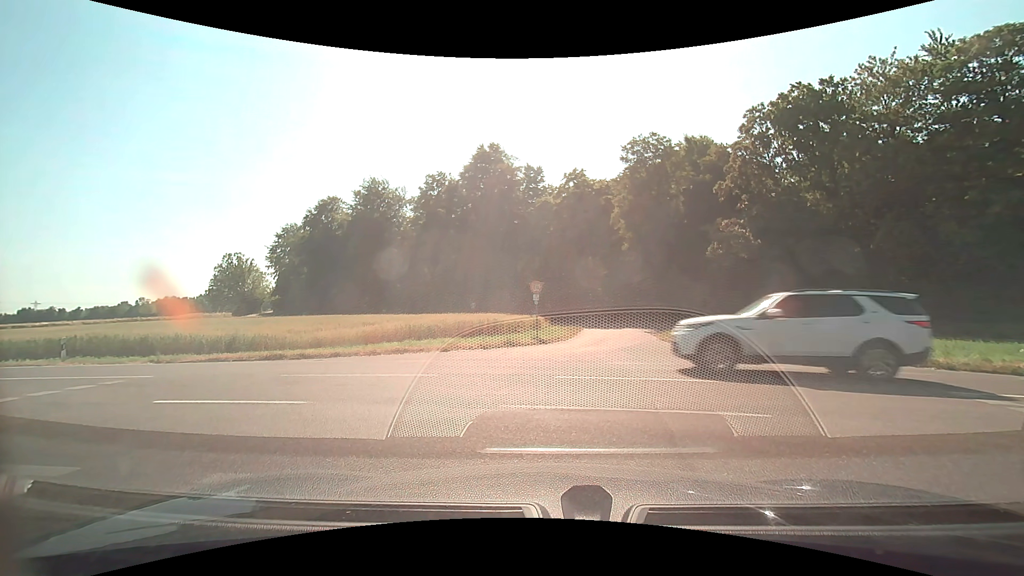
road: unclassified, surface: asphalt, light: Day
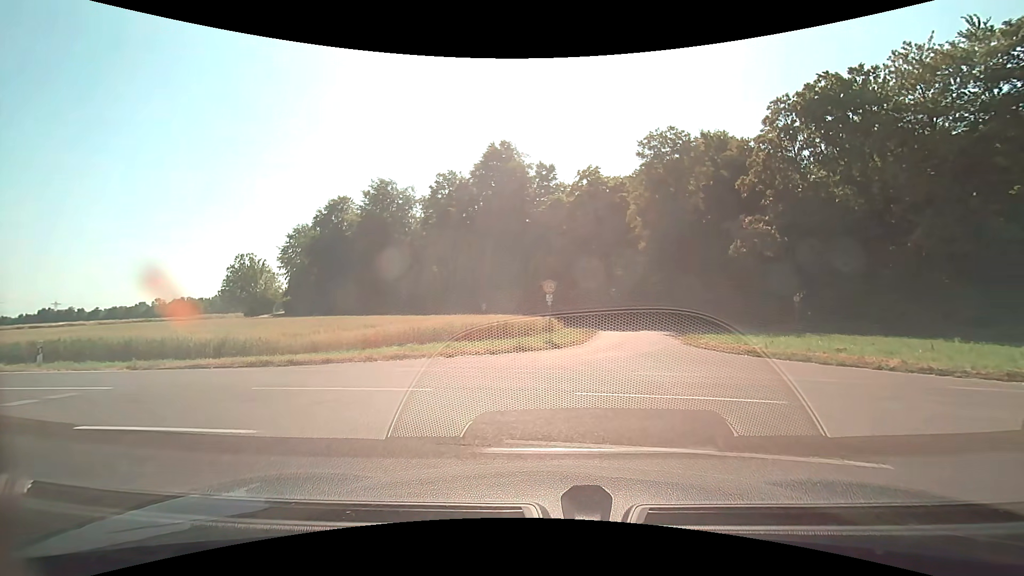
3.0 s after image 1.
(0.0, +1.8) m; -3°
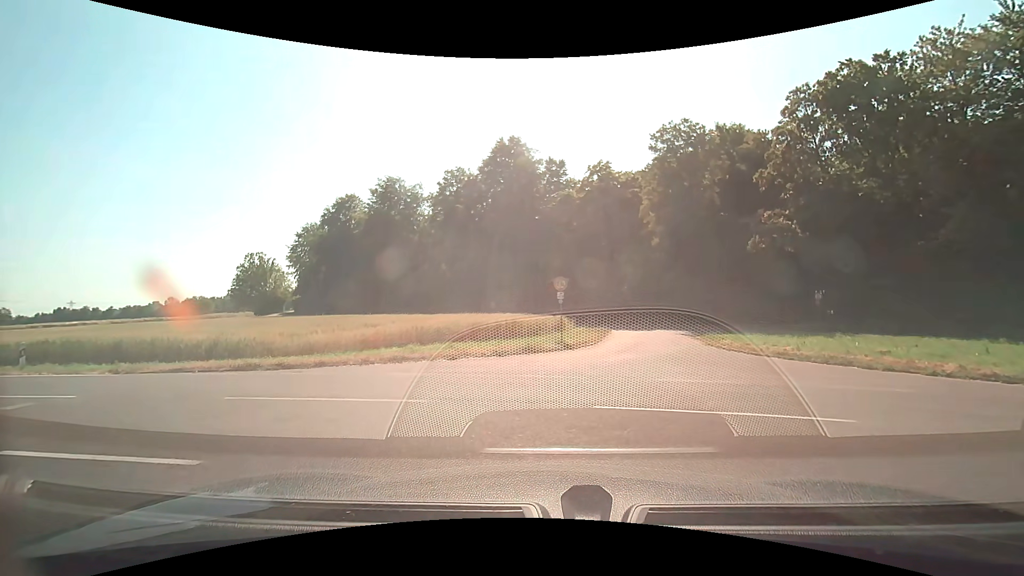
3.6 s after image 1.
(0.0, +1.3) m; -1°
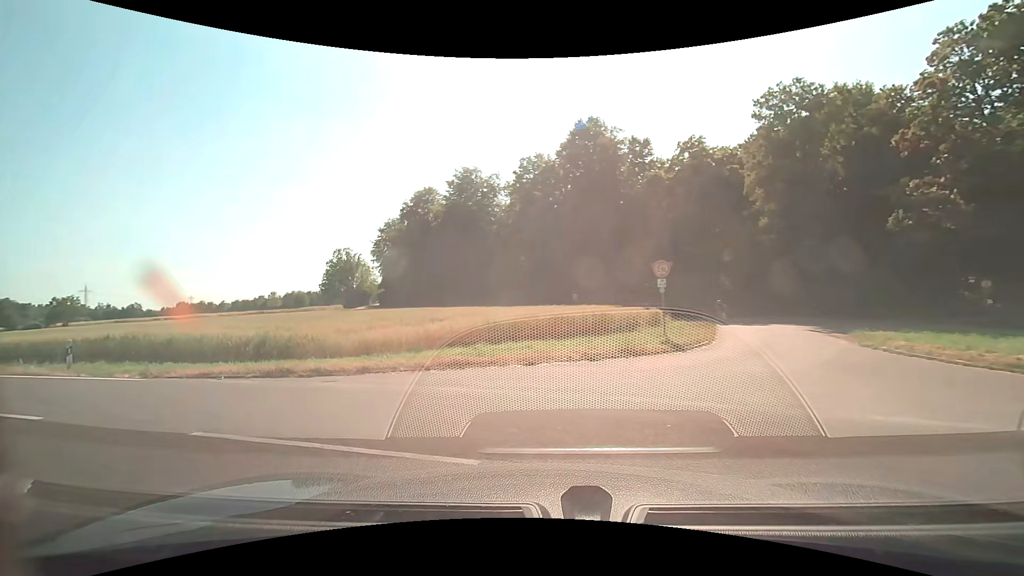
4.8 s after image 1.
(-0.2, +3.6) m; -9°
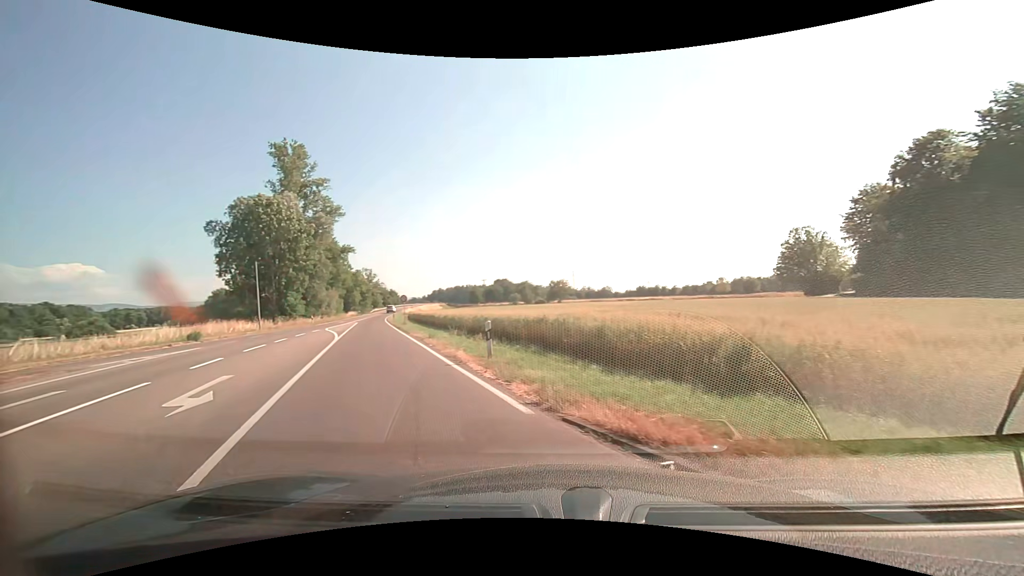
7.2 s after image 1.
(-3.6, +8.2) m; -49°
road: secondary
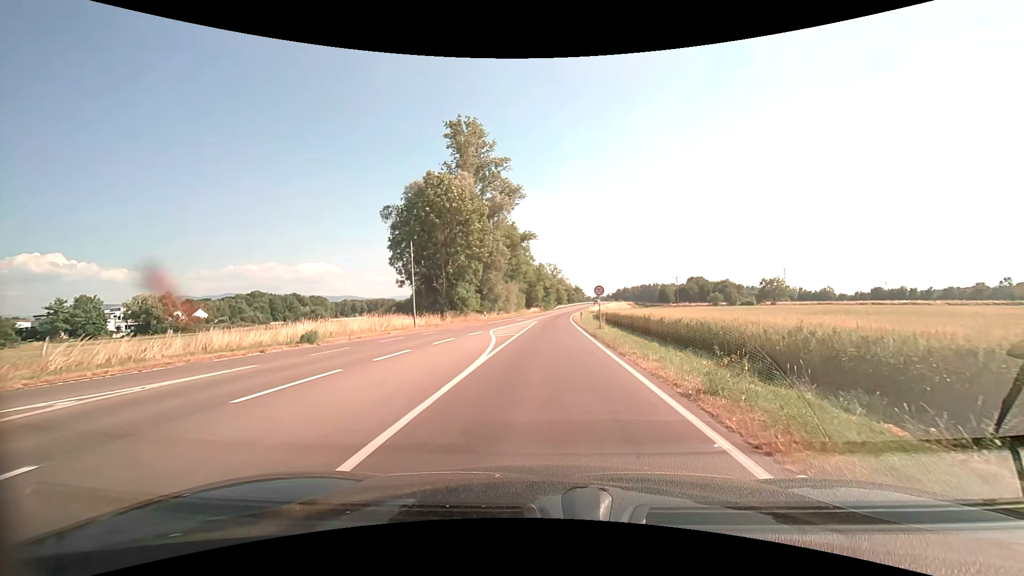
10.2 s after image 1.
(-3.8, +14.0) m; -20°
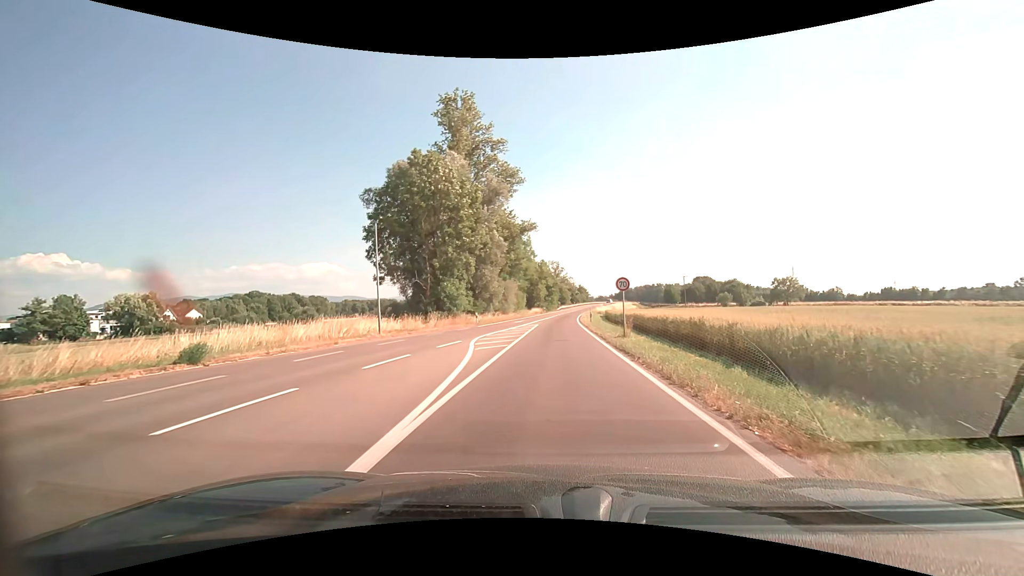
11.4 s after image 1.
(0.0, +8.0) m; 0°
